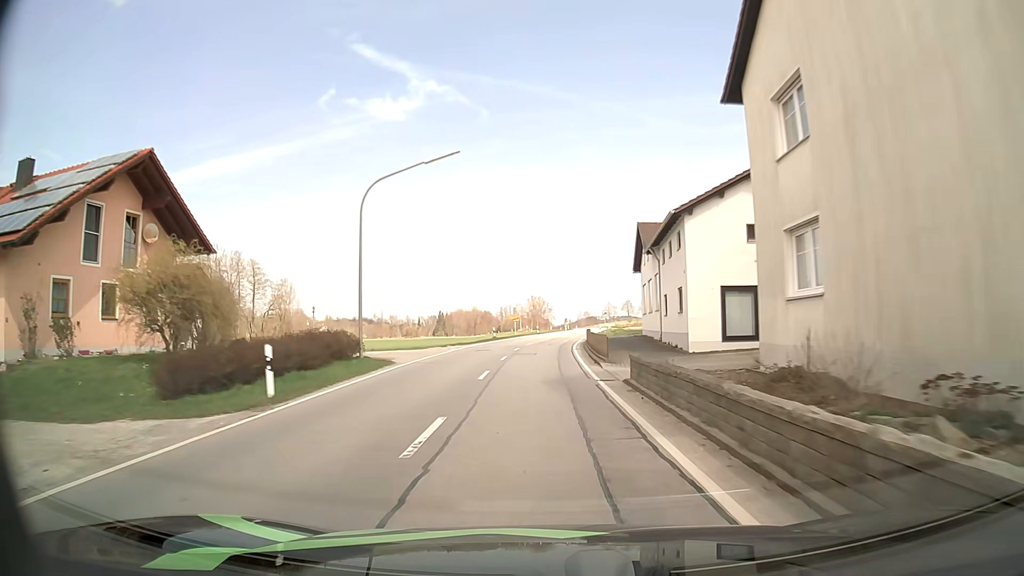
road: secondary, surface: asphalt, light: Day
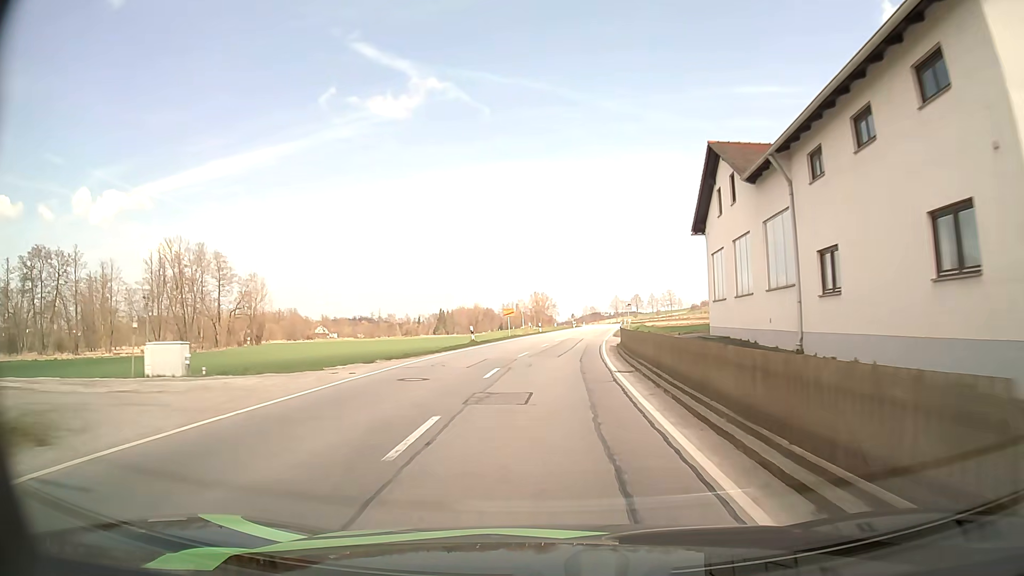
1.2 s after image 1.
(-0.2, +19.4) m; 0°
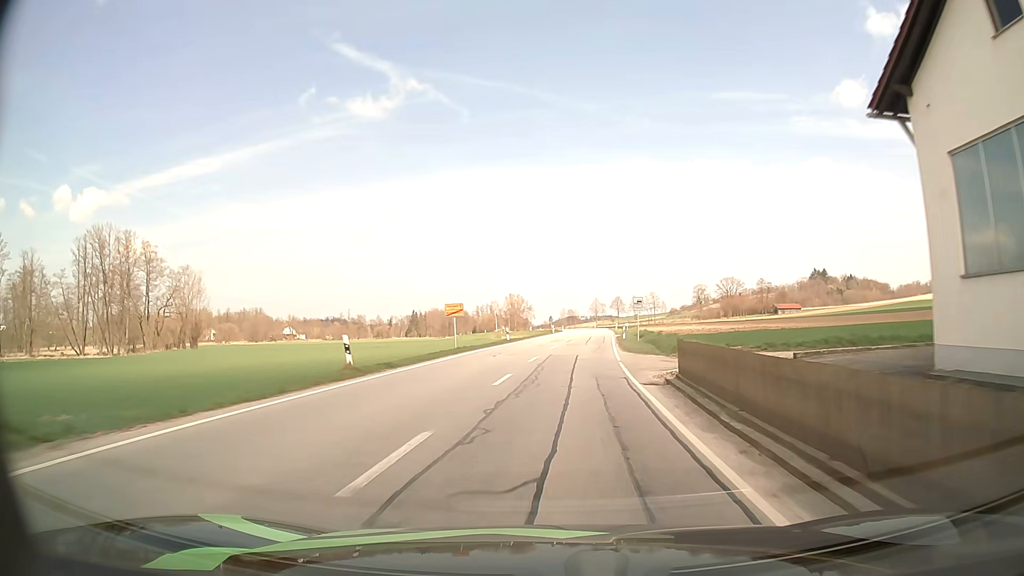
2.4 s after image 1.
(+0.3, +19.8) m; +2°
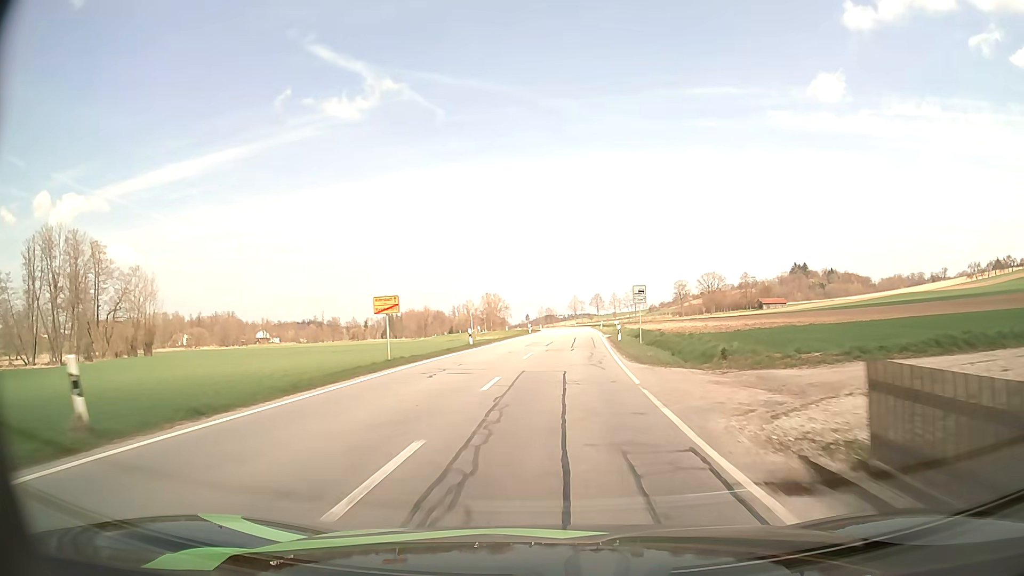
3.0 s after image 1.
(+0.2, +10.0) m; +2°
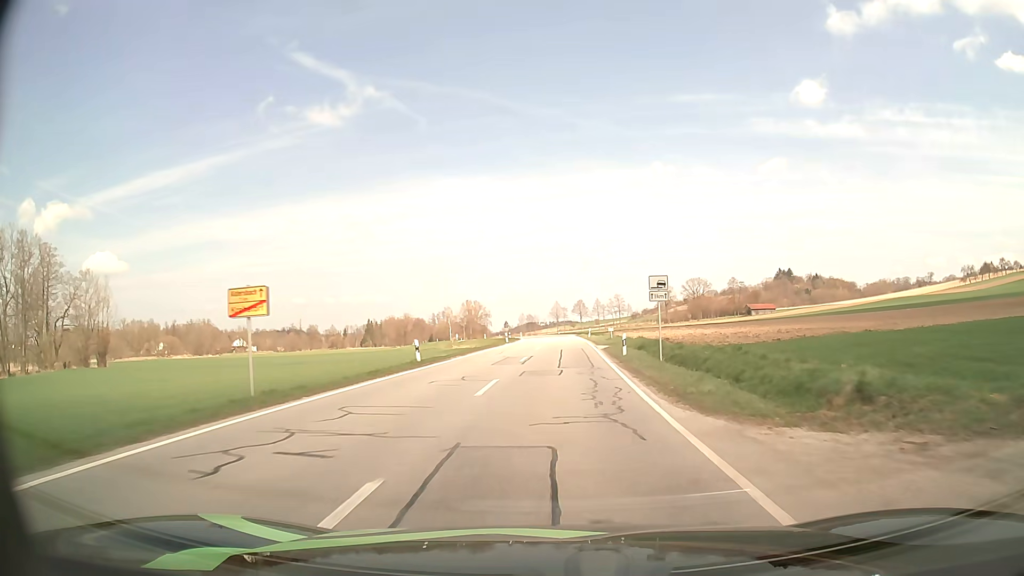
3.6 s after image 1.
(+0.1, +10.0) m; +1°
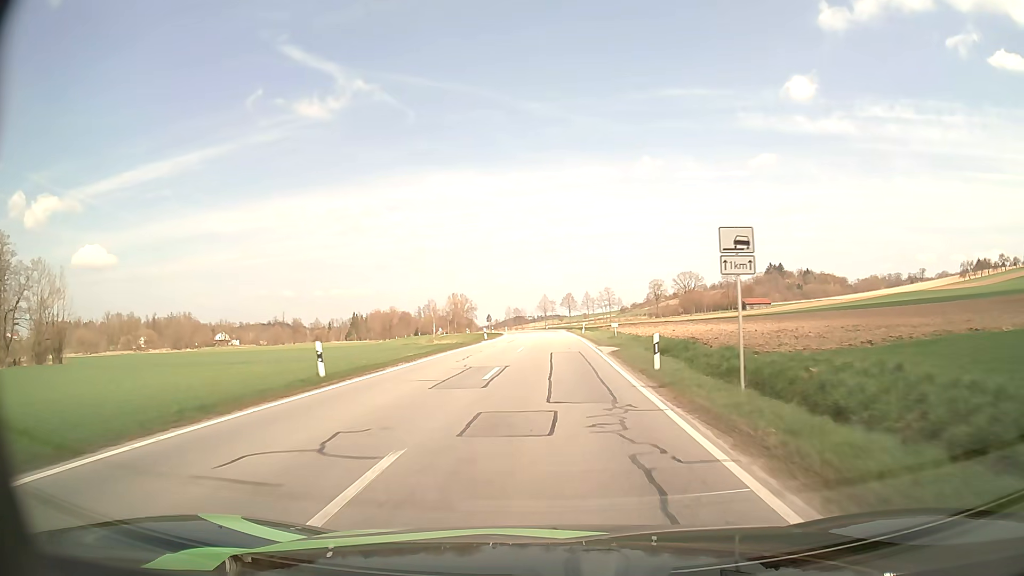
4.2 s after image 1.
(+0.2, +10.0) m; +1°
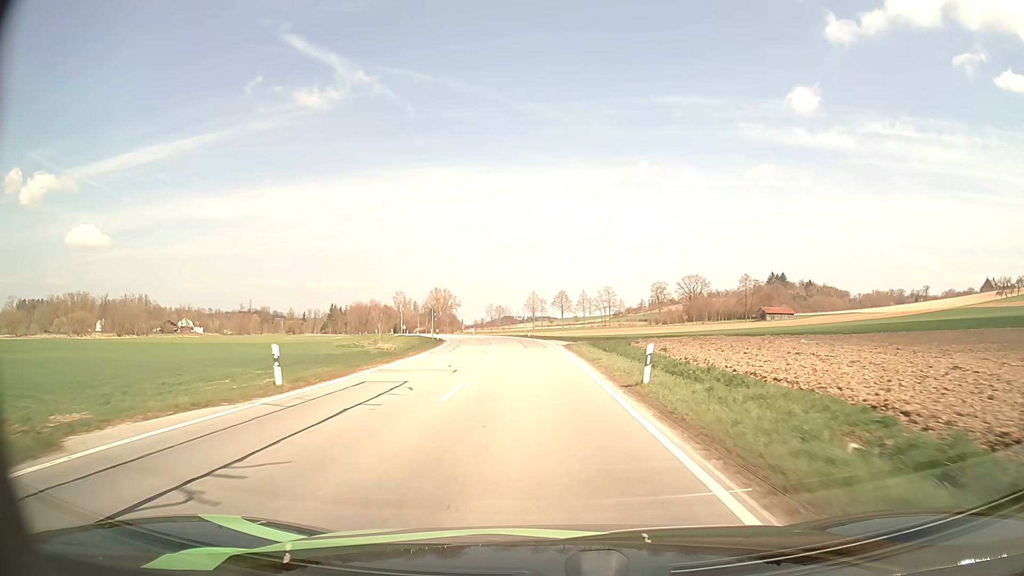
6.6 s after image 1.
(+0.5, +40.6) m; +1°
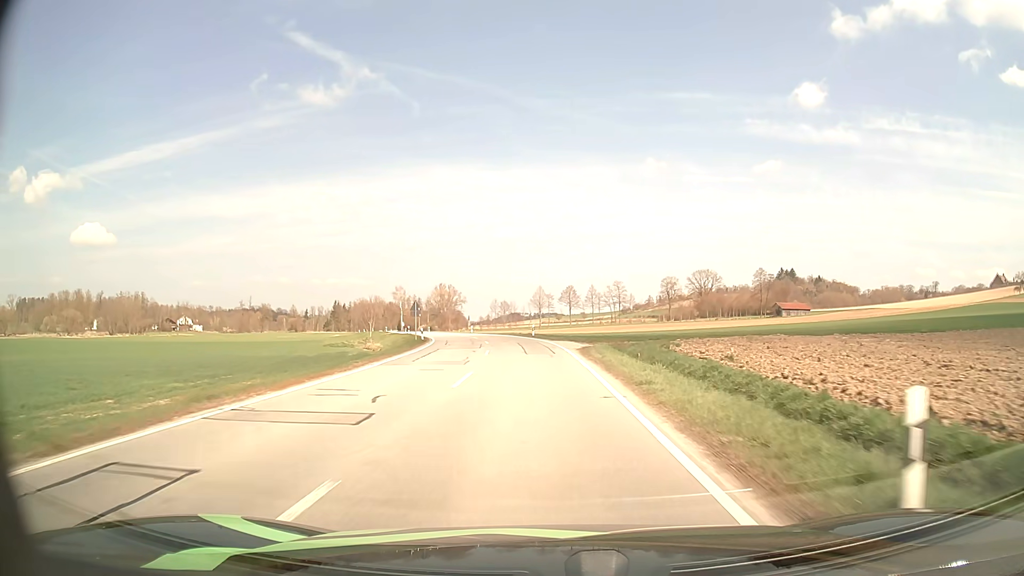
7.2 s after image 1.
(0.0, +10.3) m; -1°
